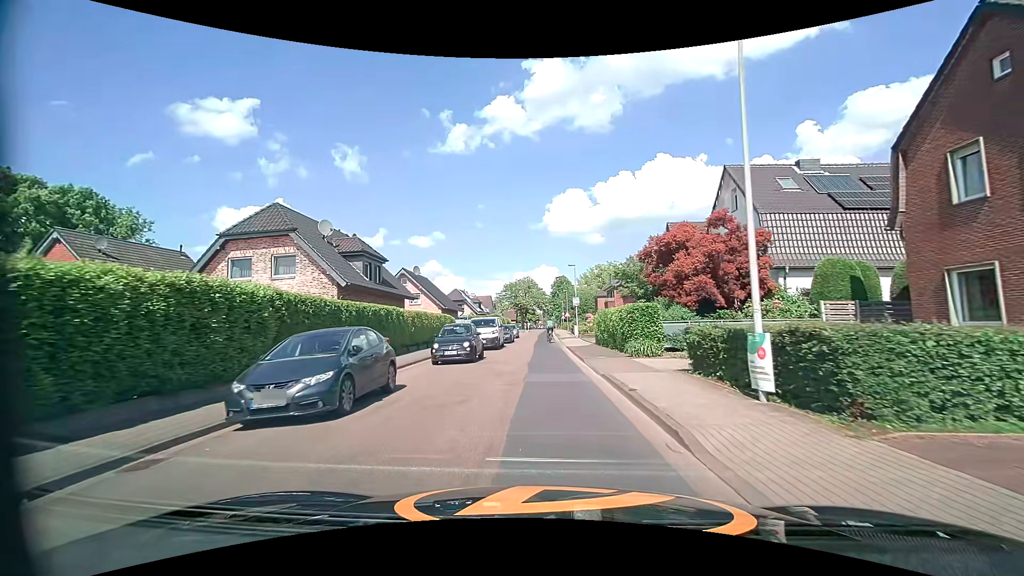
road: residential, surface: asphalt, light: Day
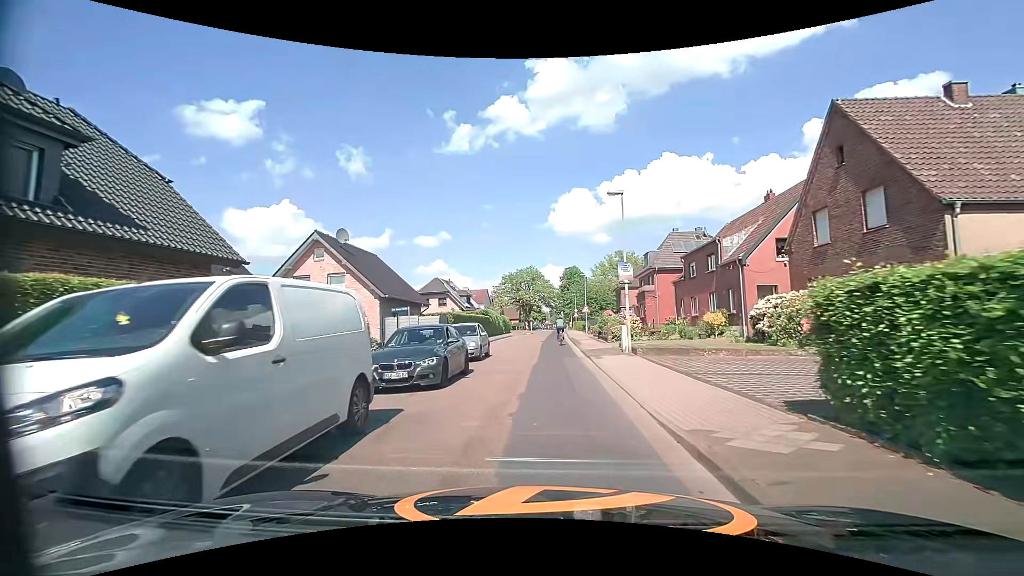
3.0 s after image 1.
(0.0, +23.2) m; 0°
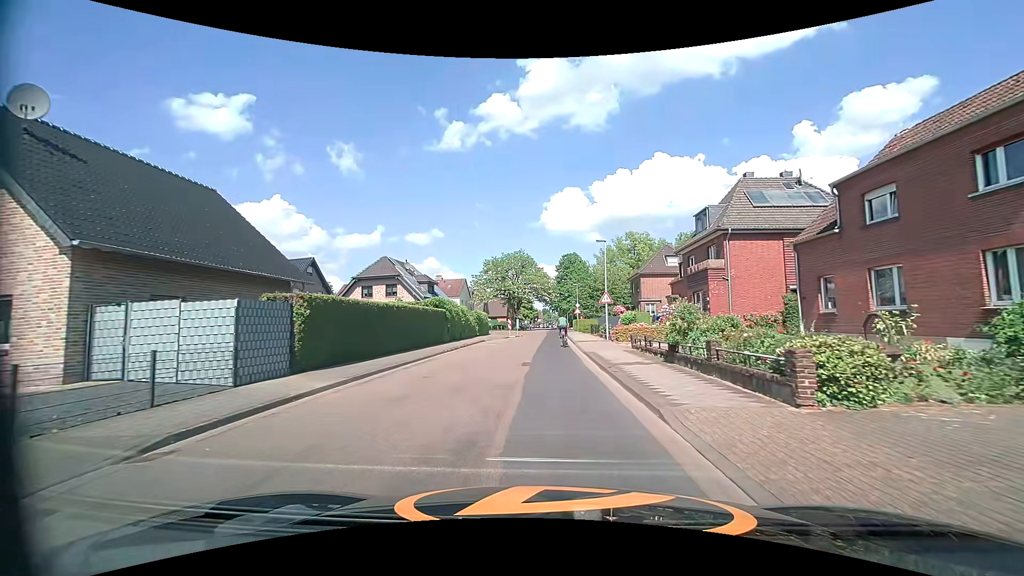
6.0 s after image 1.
(+0.1, +21.9) m; +1°
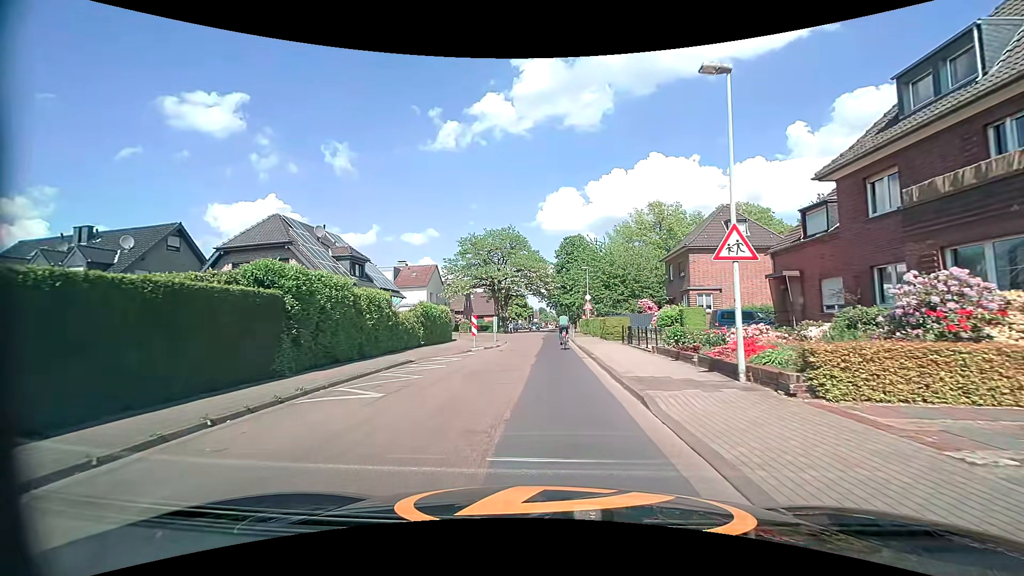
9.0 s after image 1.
(0.0, +21.2) m; 0°
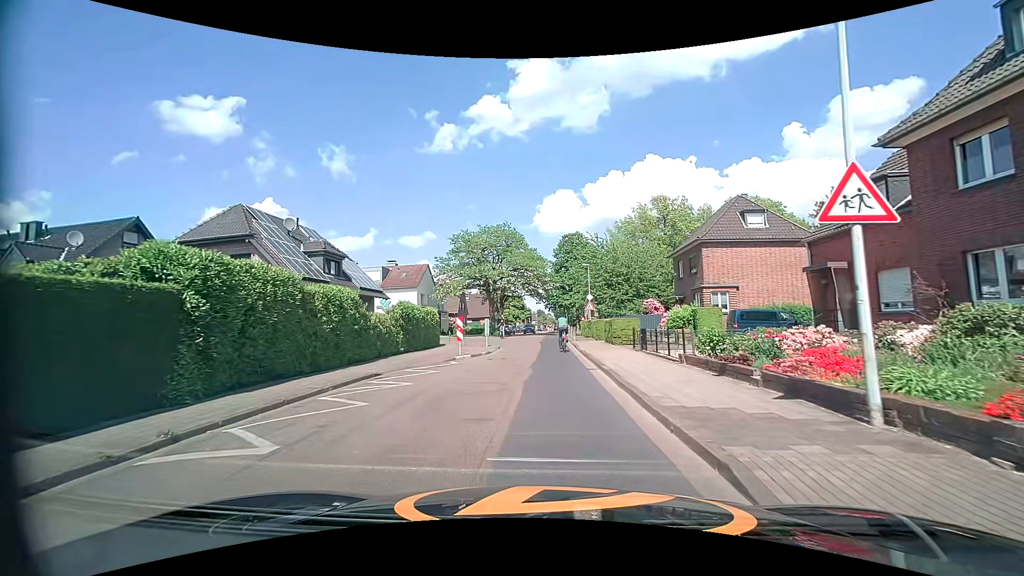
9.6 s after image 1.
(0.0, +3.7) m; +1°
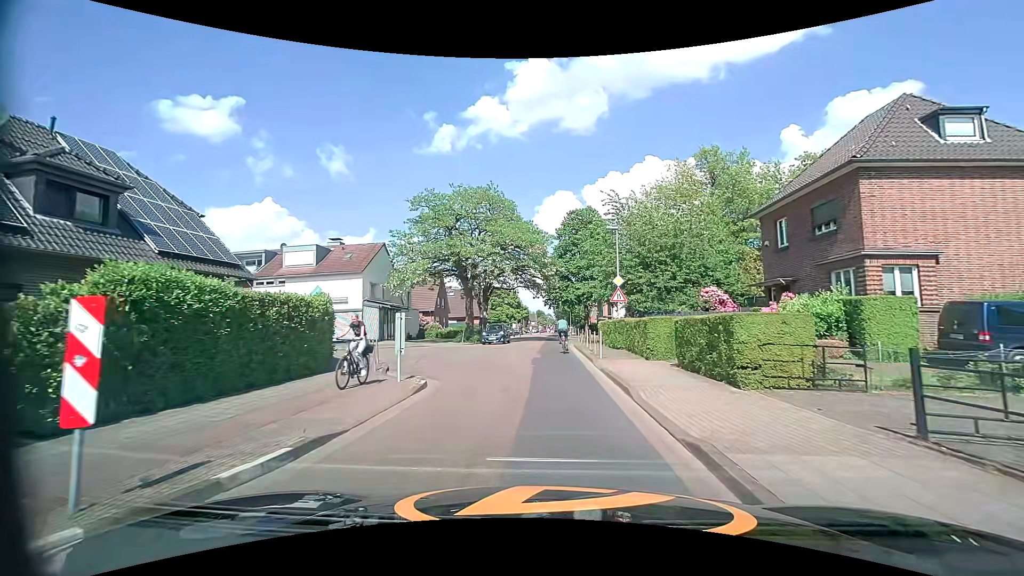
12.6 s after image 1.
(+0.1, +17.4) m; 0°
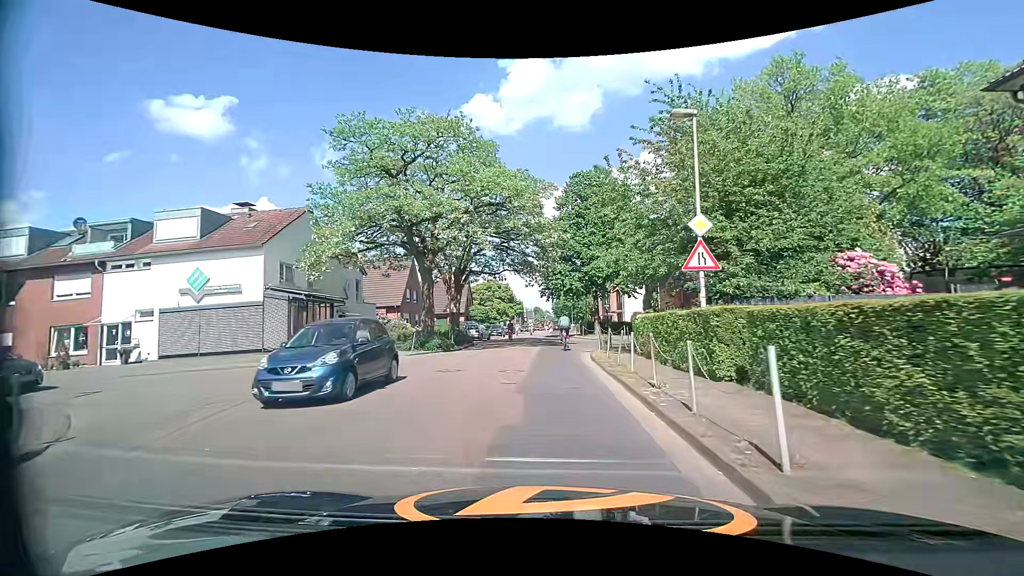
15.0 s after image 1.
(+0.1, +14.1) m; 0°
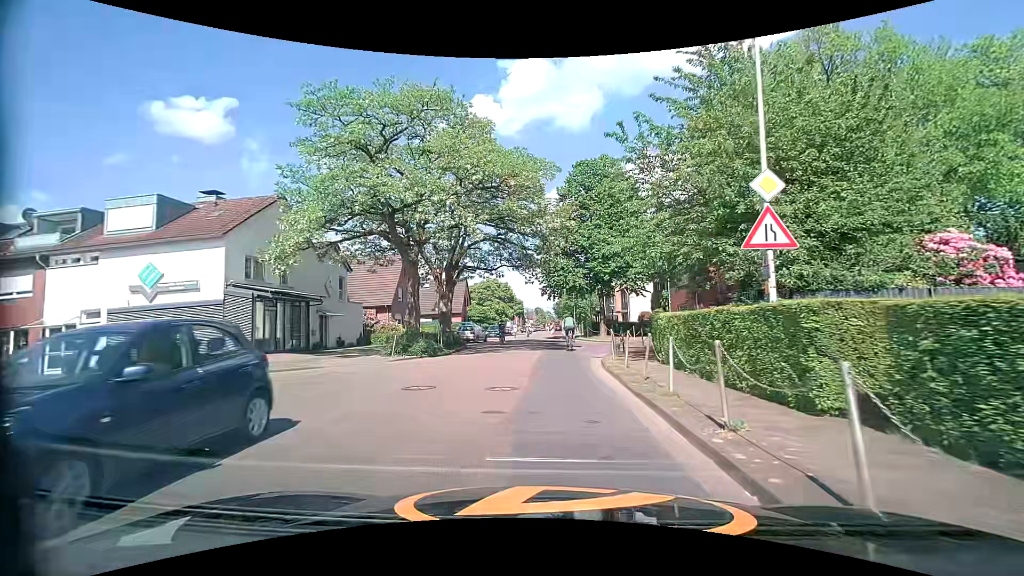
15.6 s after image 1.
(0.0, +3.4) m; 0°
